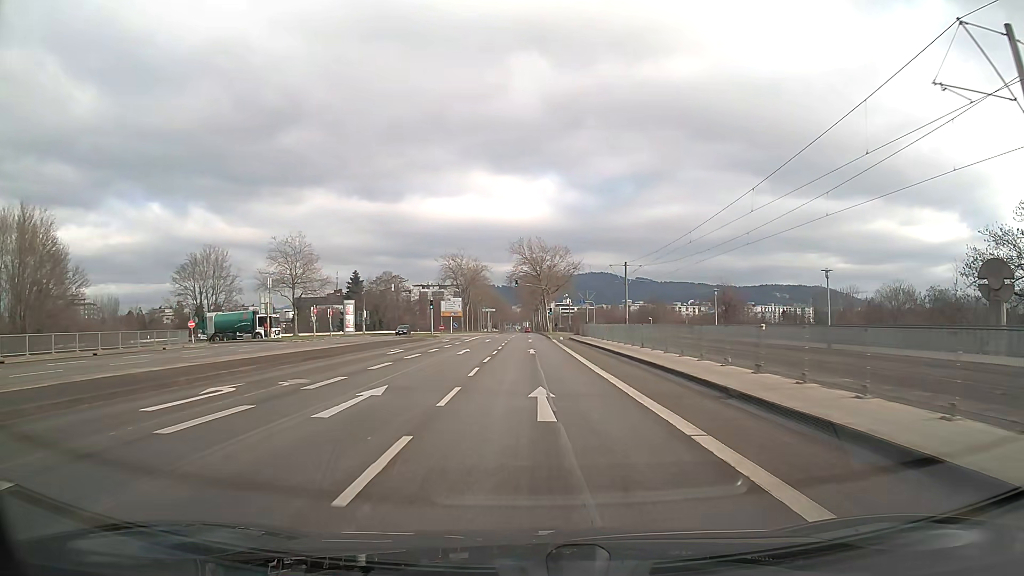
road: secondary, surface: asphalt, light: Day
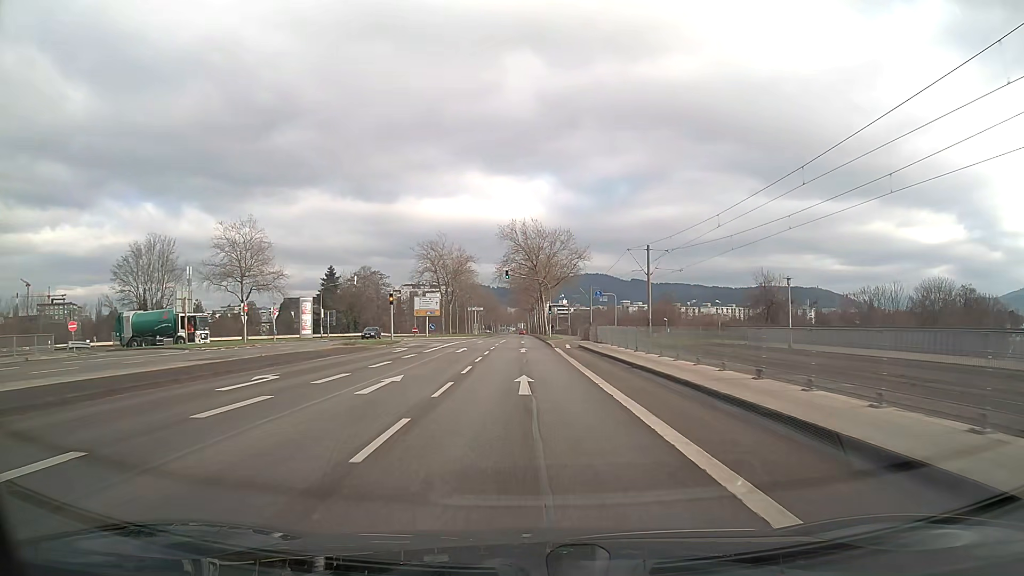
(+0.1, +16.3) m; +1°
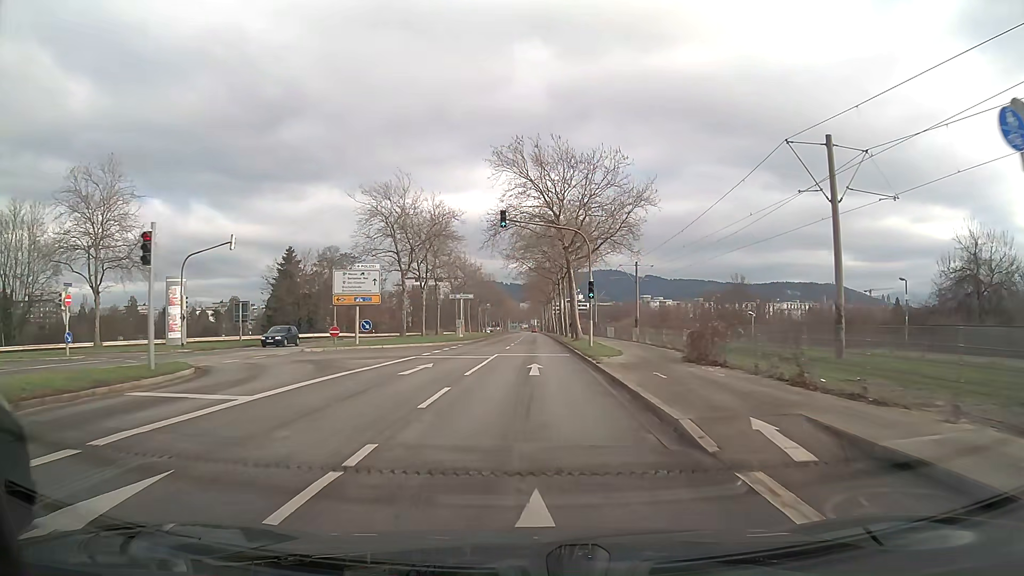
(-0.5, +32.3) m; -1°
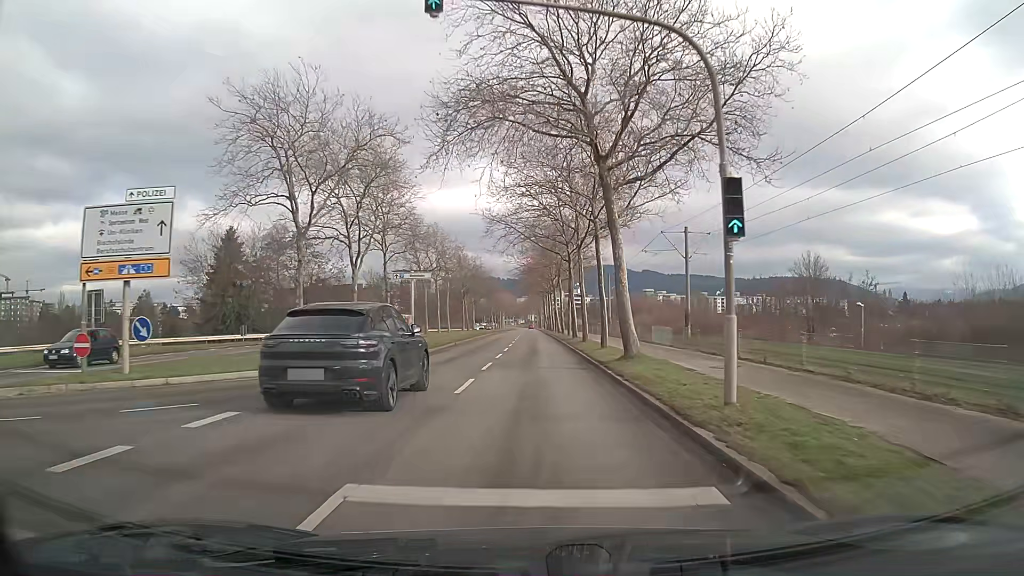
(+0.1, +22.4) m; 0°
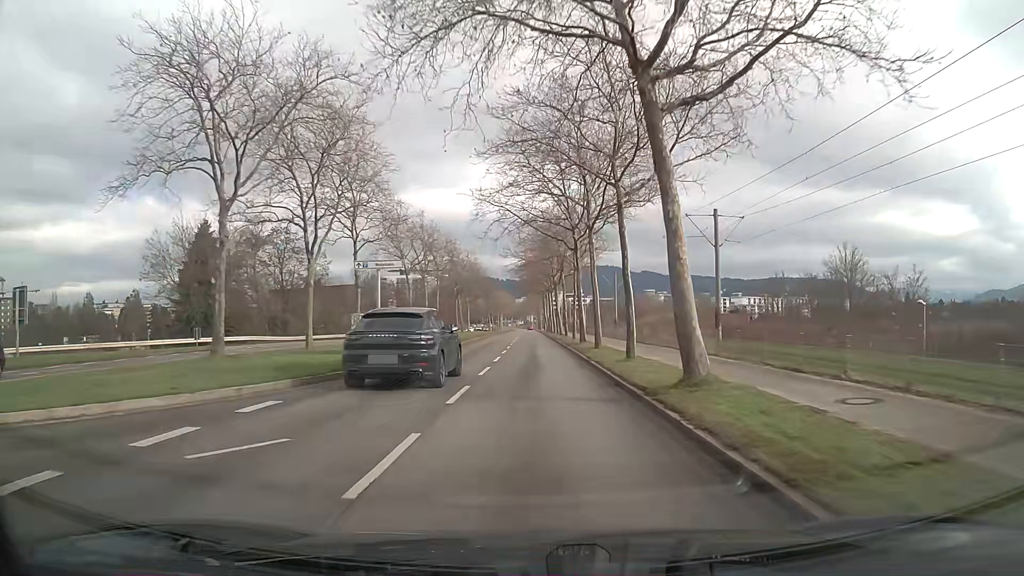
(0.0, +7.5) m; 0°
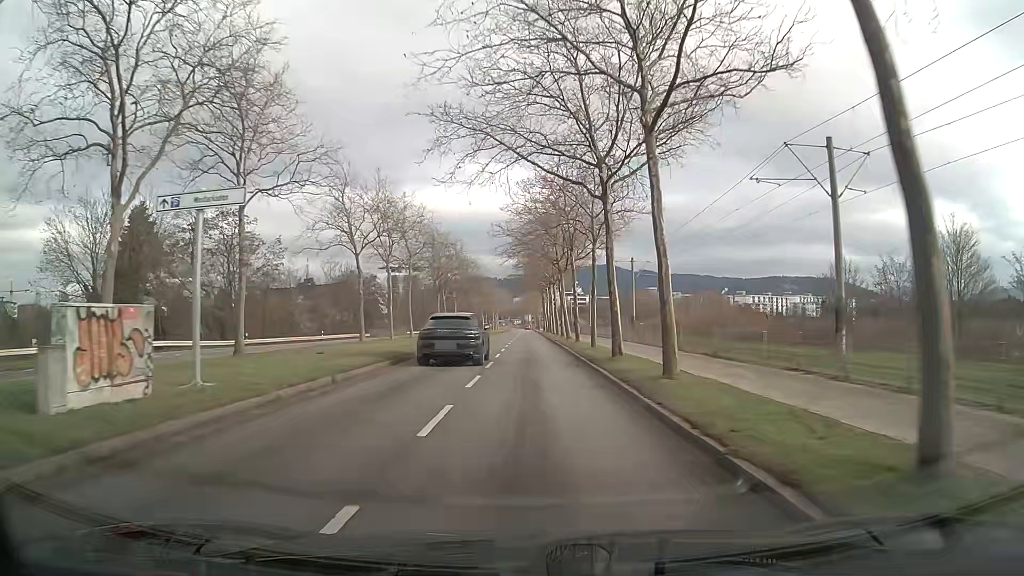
(0.0, +15.3) m; 0°
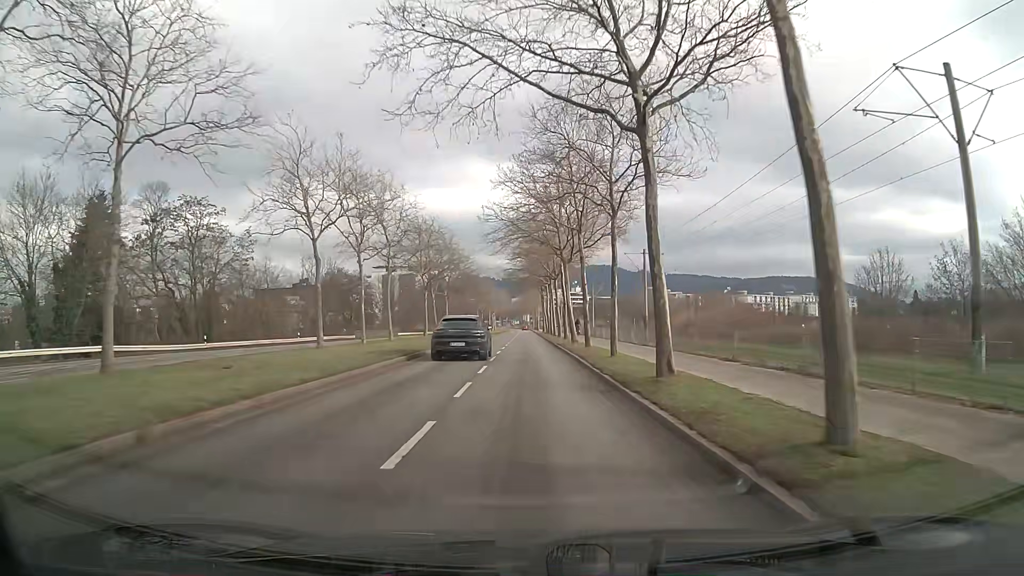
(0.0, +7.7) m; 0°
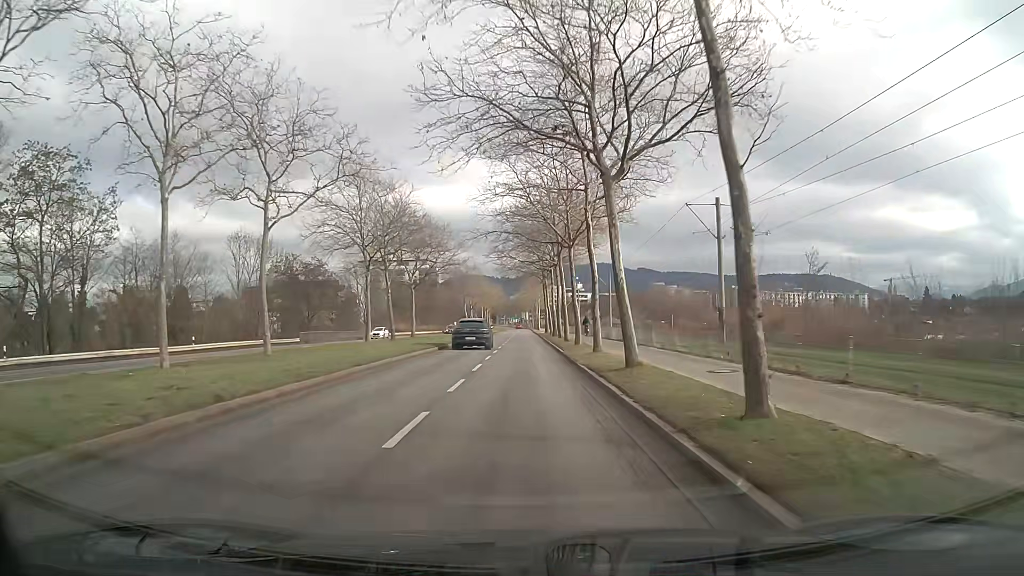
(+0.3, +22.9) m; +1°
(0, +10) (0, +20) (0, +30) (0, +40) (-1, +50) (-1, +60) (-1, +70) (-1, +80) (-1, +90) (-1, +100) m
